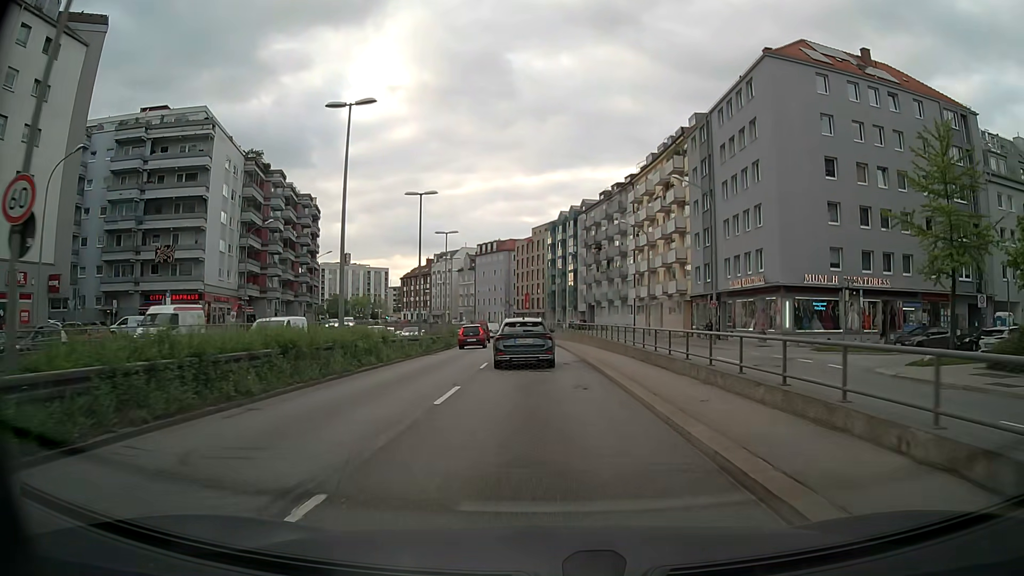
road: trunk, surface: asphalt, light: Day
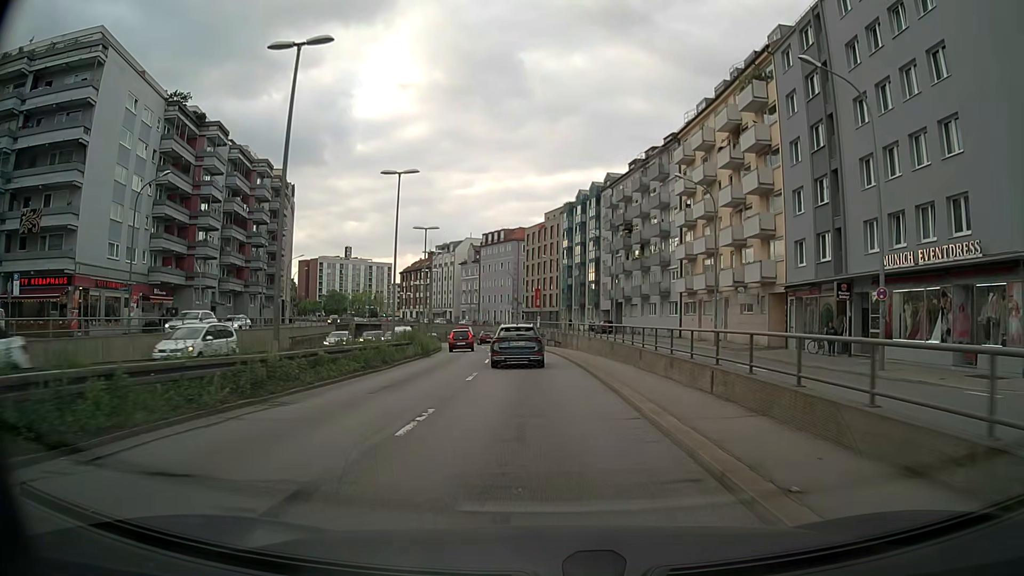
(+0.1, +21.1) m; 0°
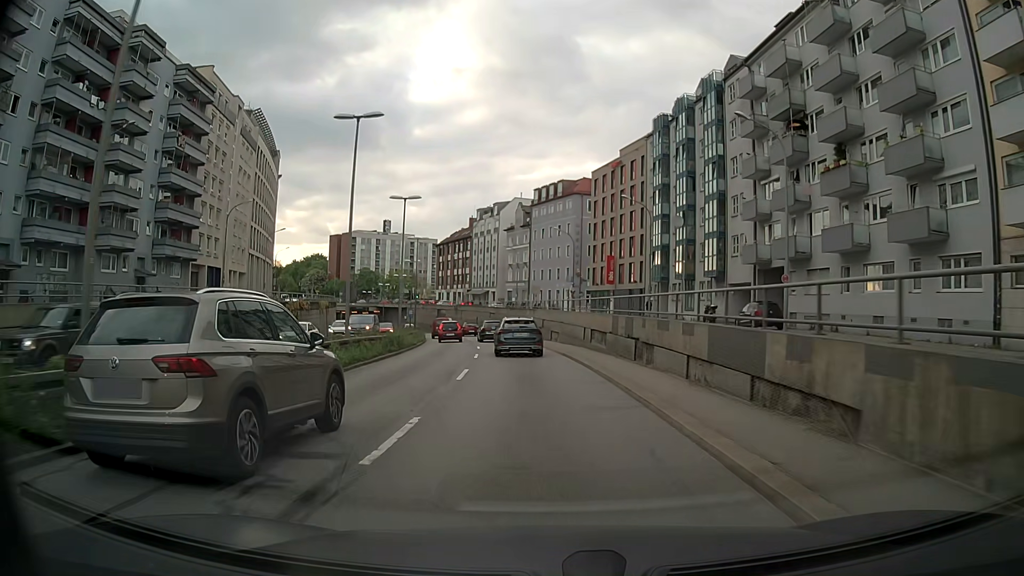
(-1.2, +38.4) m; -5°
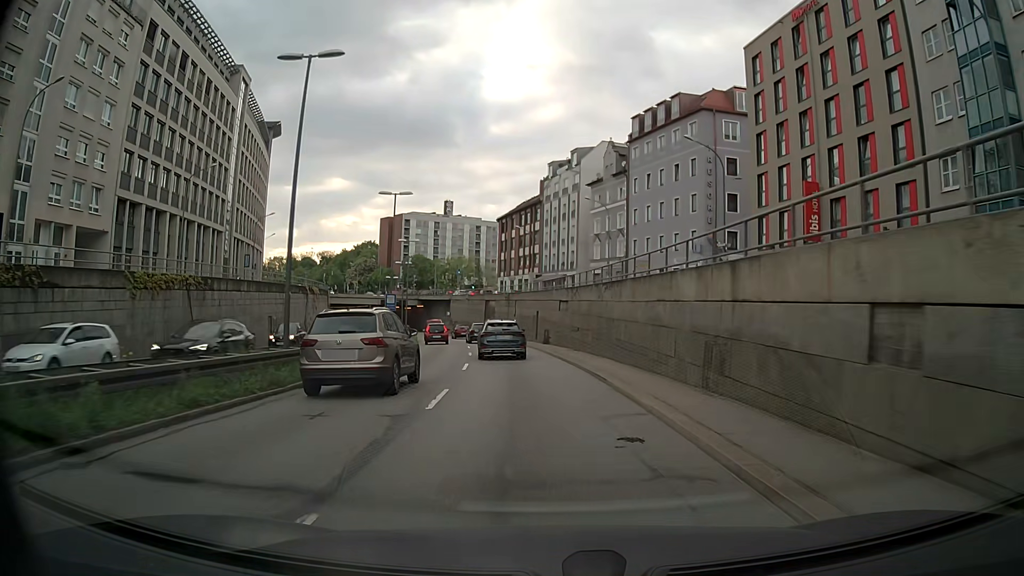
(-2.5, +41.2) m; -7°
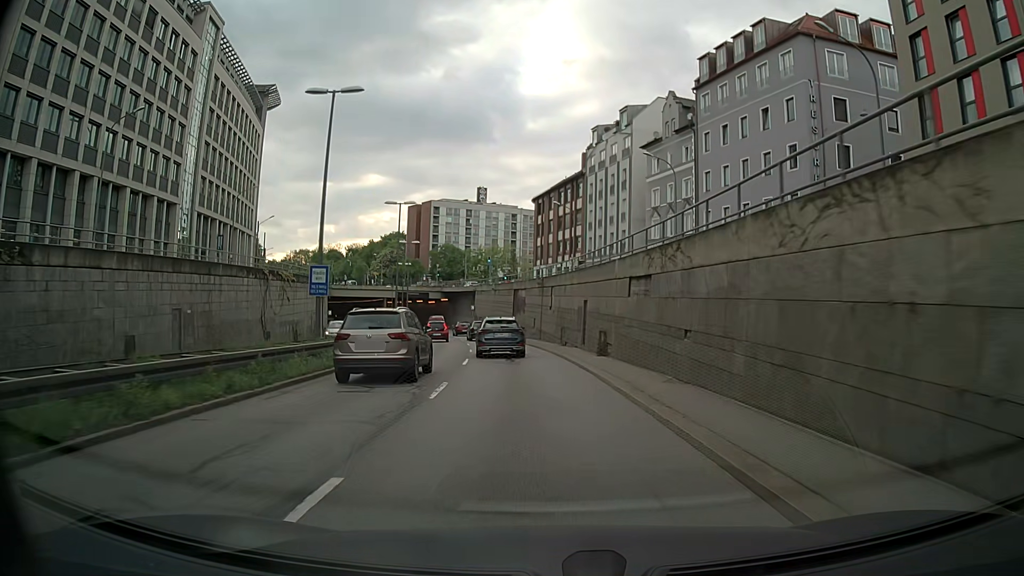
(-0.6, +17.1) m; -3°
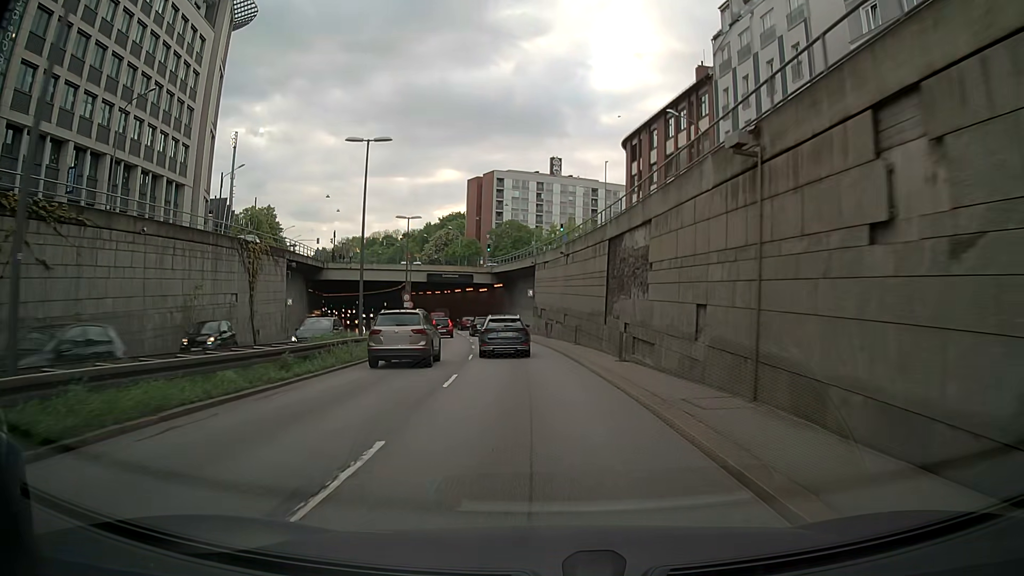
(-2.5, +34.4) m; -7°
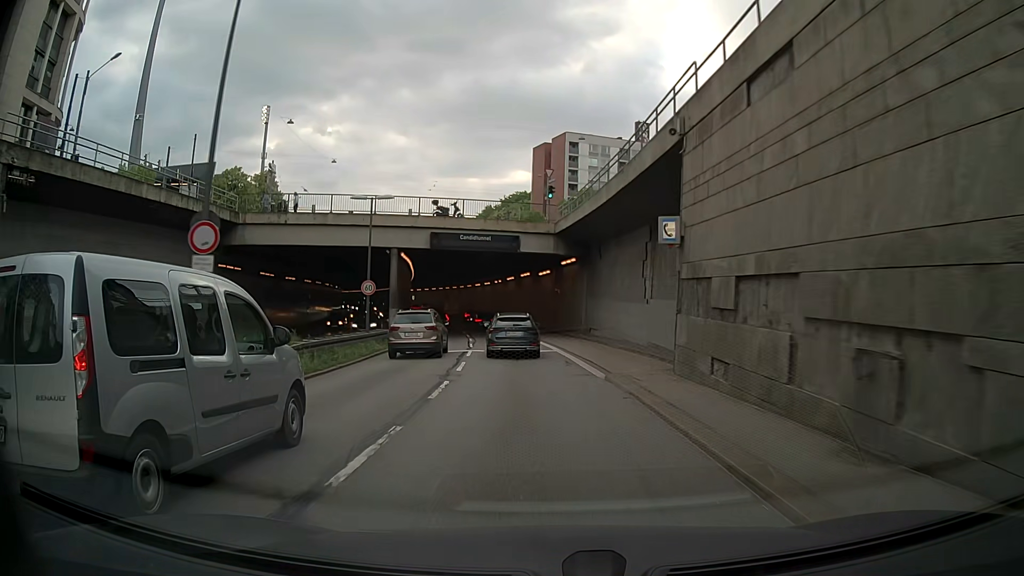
(-1.9, +35.3) m; -6°
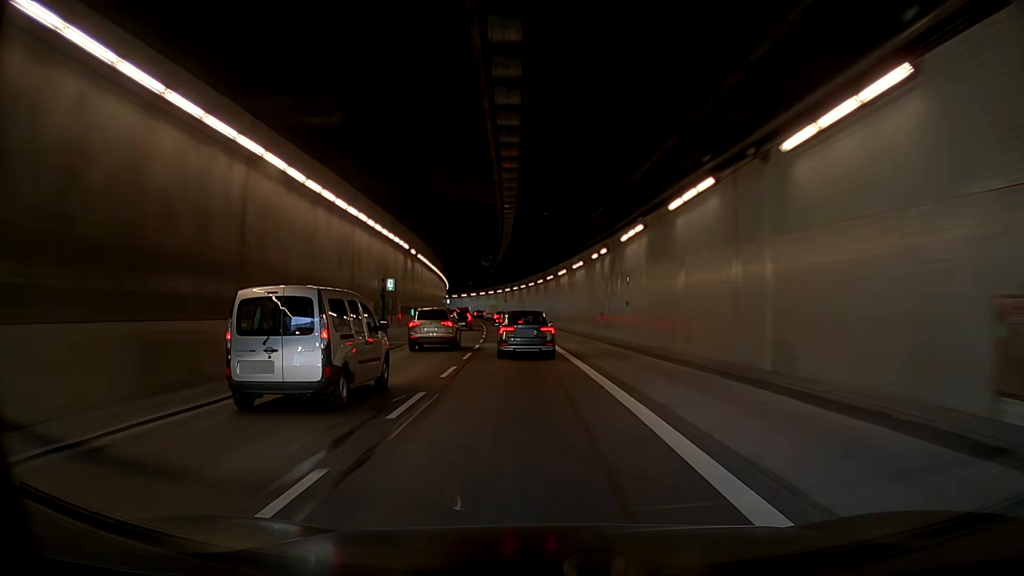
(-3.0, +44.8) m; -4°
